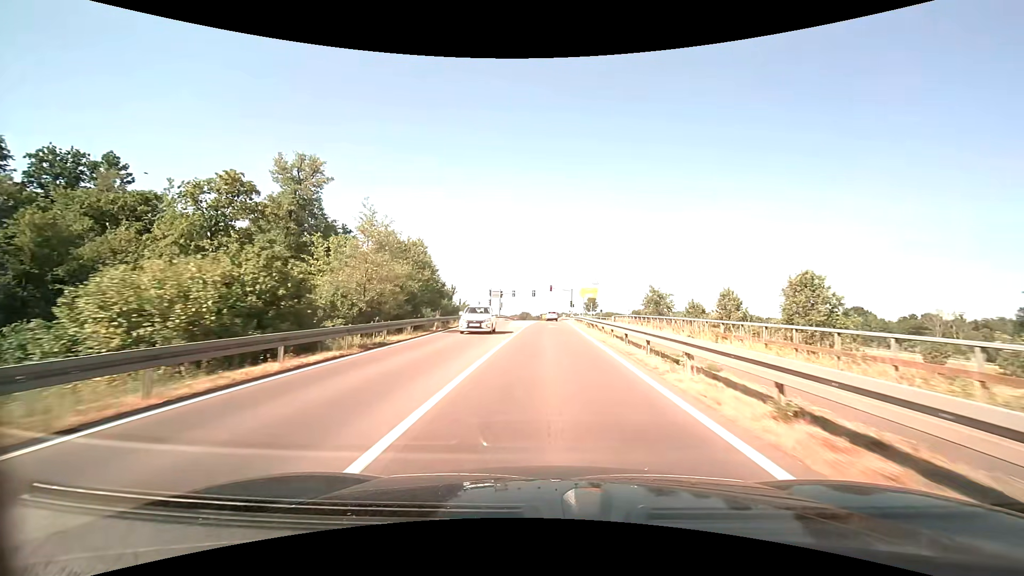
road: secondary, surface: asphalt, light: Day
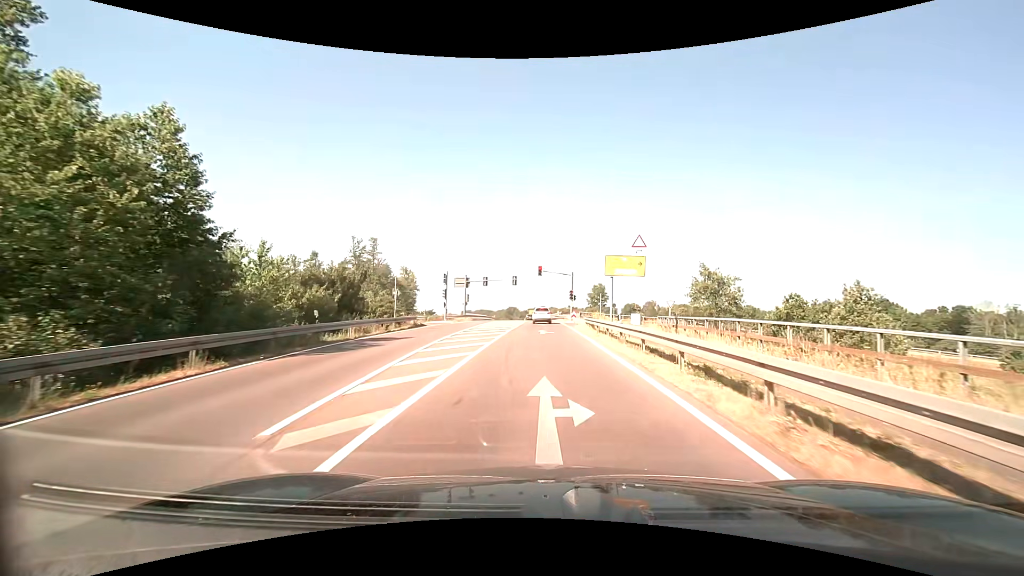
(+0.4, +31.5) m; +2°
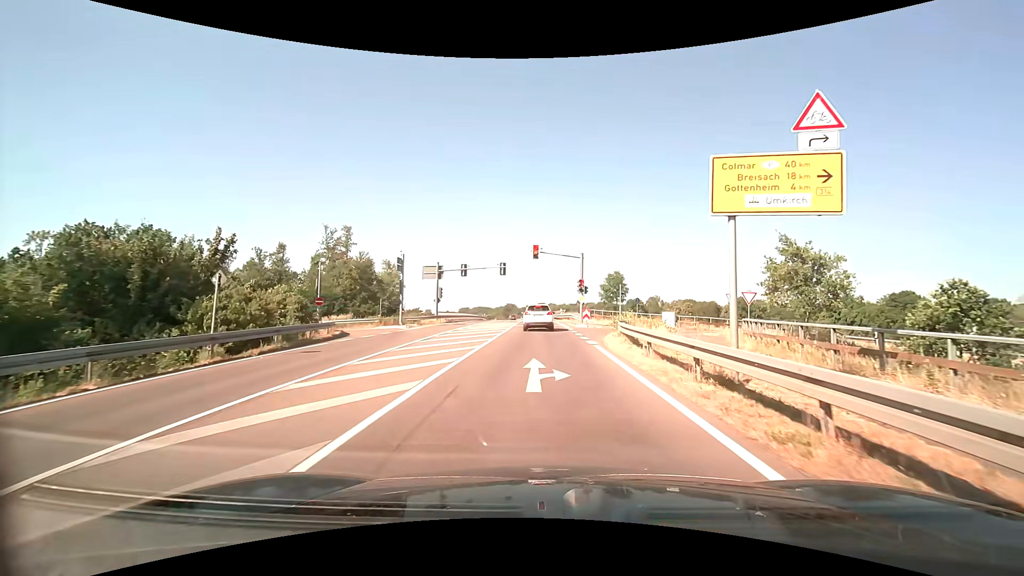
(0.0, +17.0) m; 0°
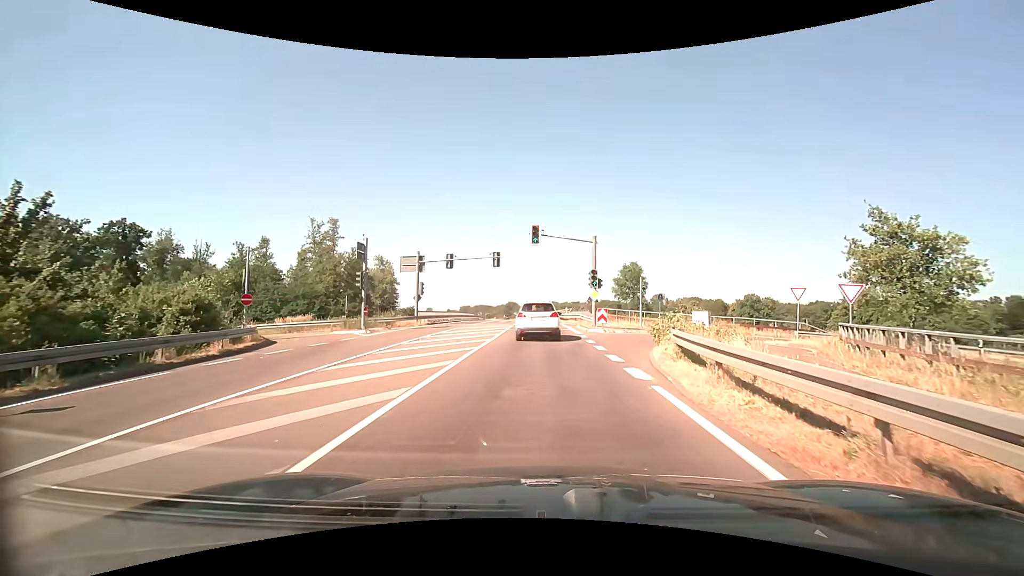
(0.0, +8.6) m; 0°
(0, +10) (0, +20) (-1, +30) (-1, +40) (-1, +50) (-1, +60) (-2, +70) (-2, +80) (-3, +90) (-4, +100) m
